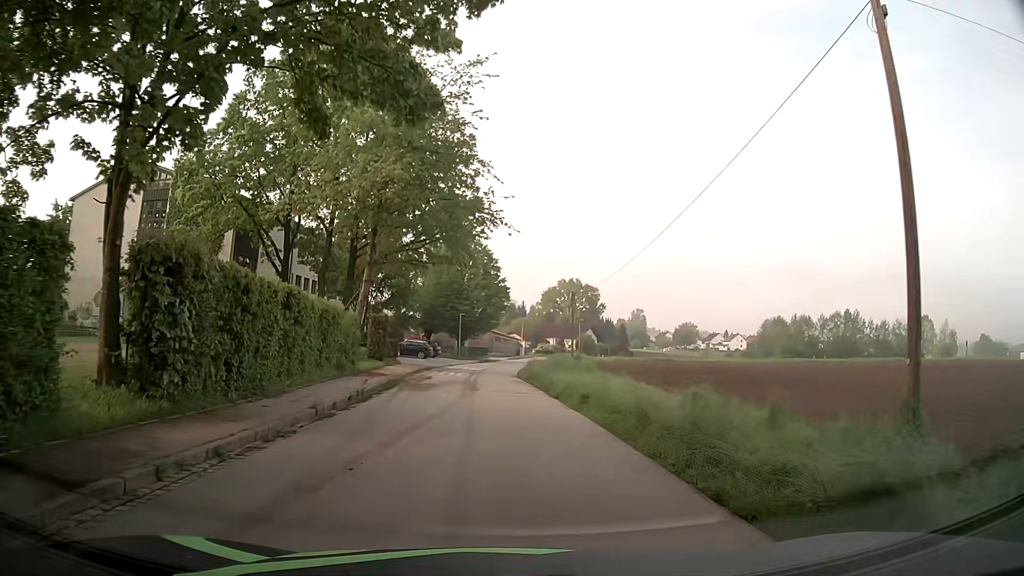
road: tertiary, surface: asphalt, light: Day
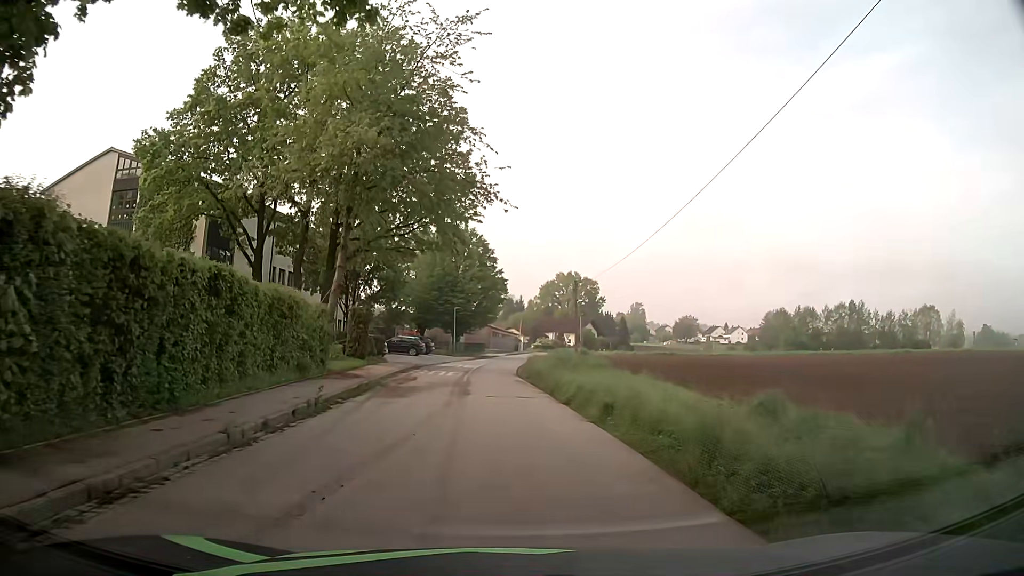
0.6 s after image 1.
(0.0, +4.2) m; +1°
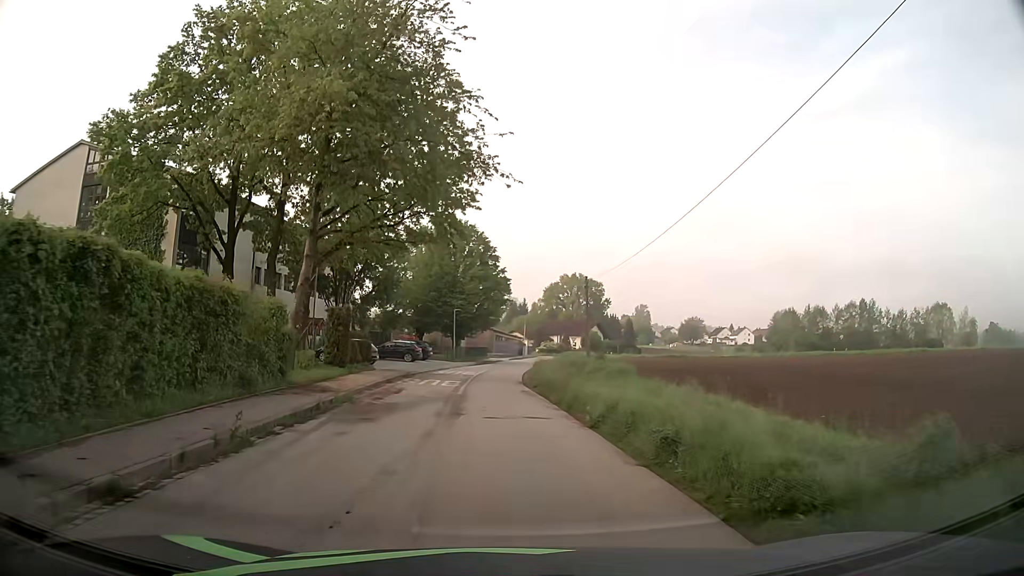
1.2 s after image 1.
(0.0, +4.5) m; 0°
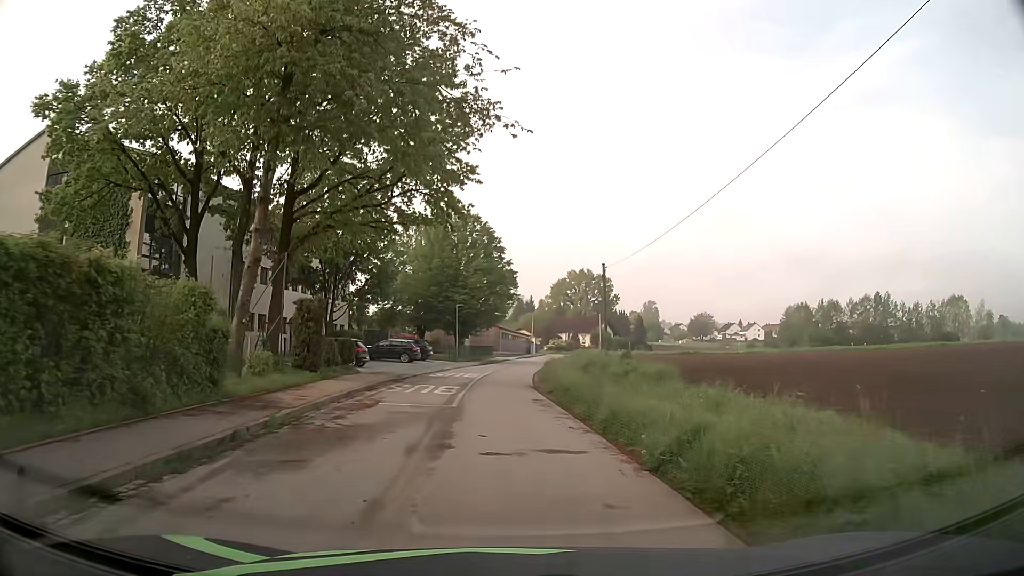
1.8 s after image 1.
(-0.1, +4.9) m; -1°
